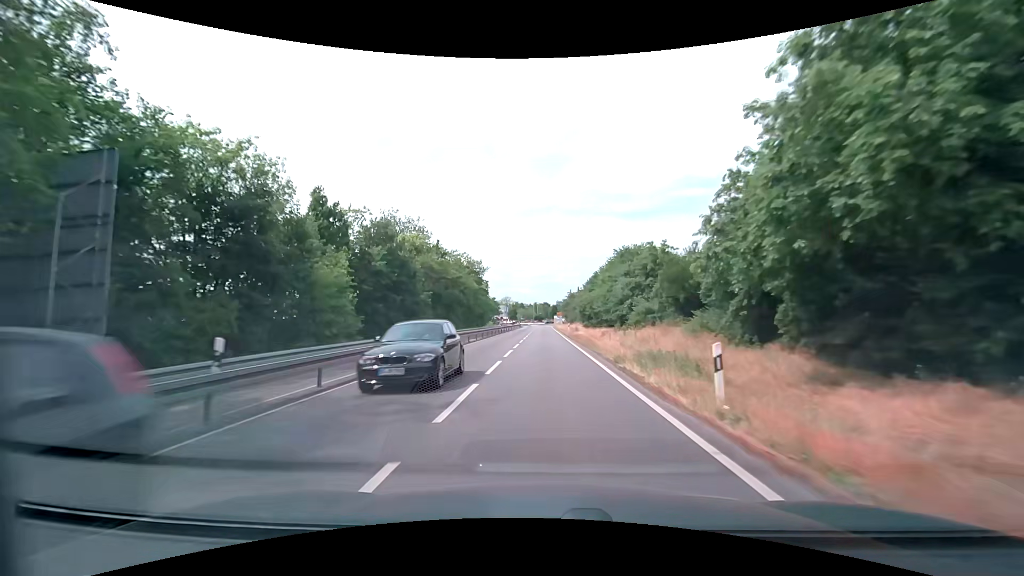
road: tertiary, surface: asphalt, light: Day
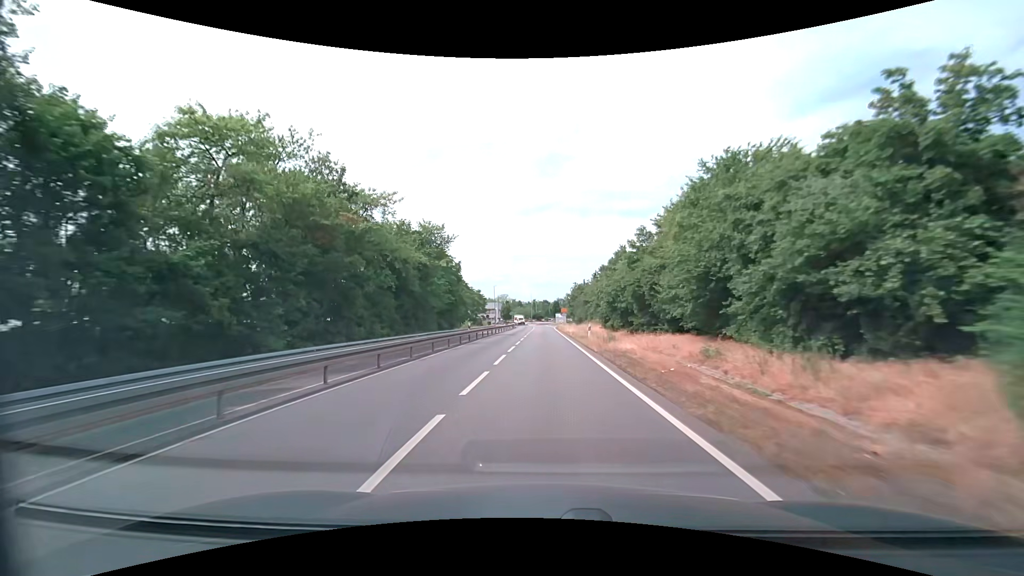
(+0.1, +27.6) m; 0°
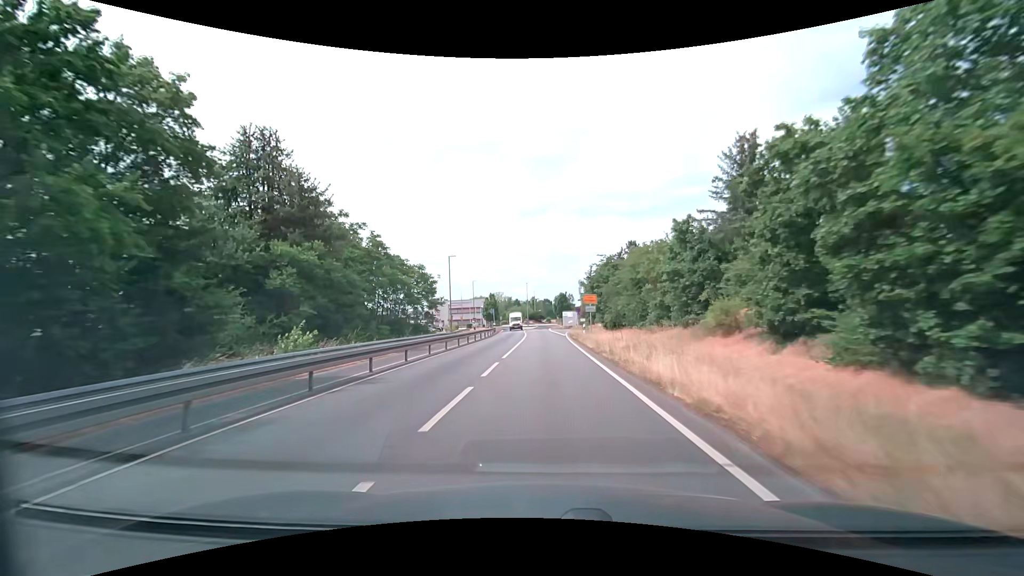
(+0.4, +44.8) m; 0°
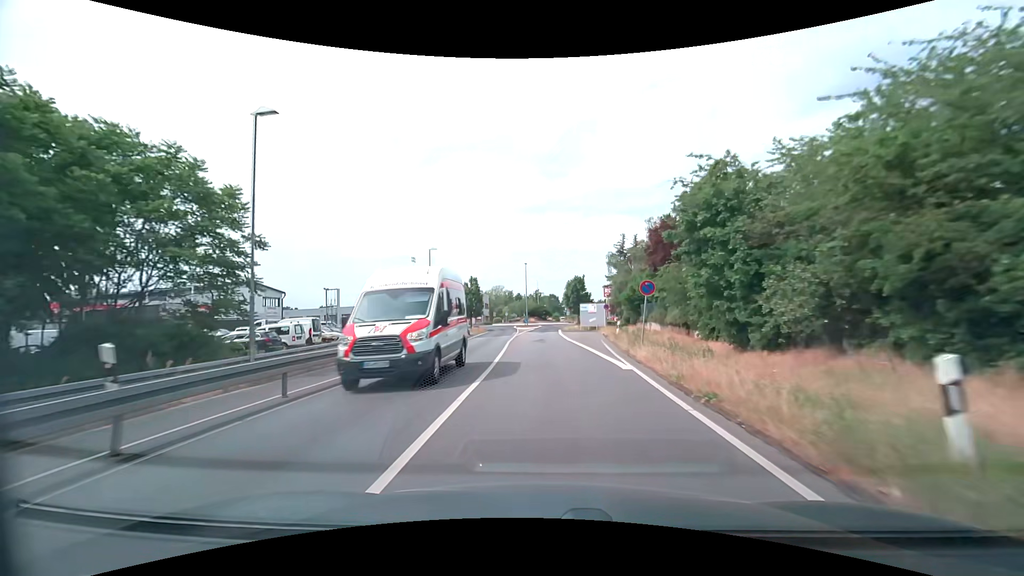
(-0.2, +33.3) m; -1°
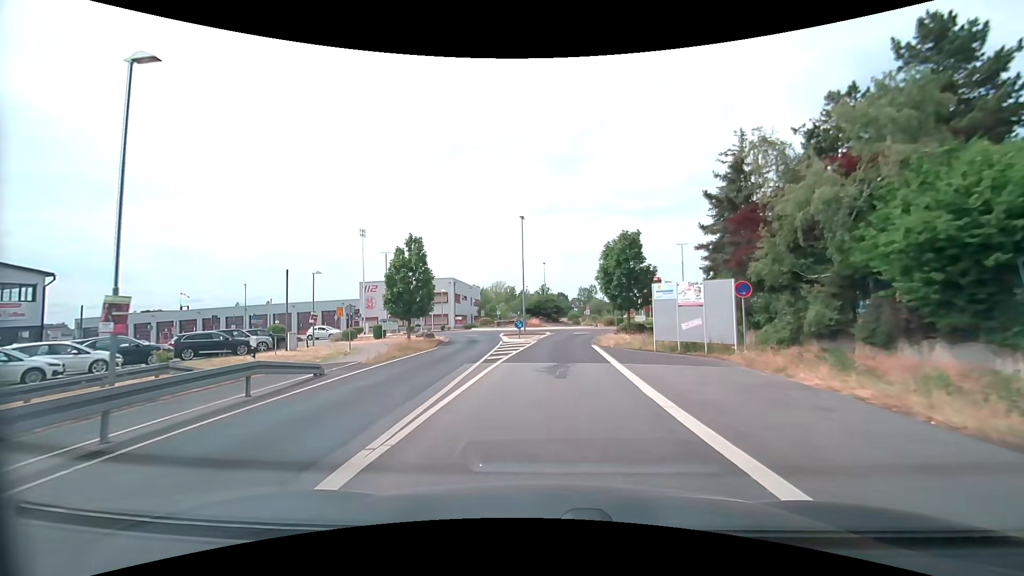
(-0.4, +34.7) m; -1°
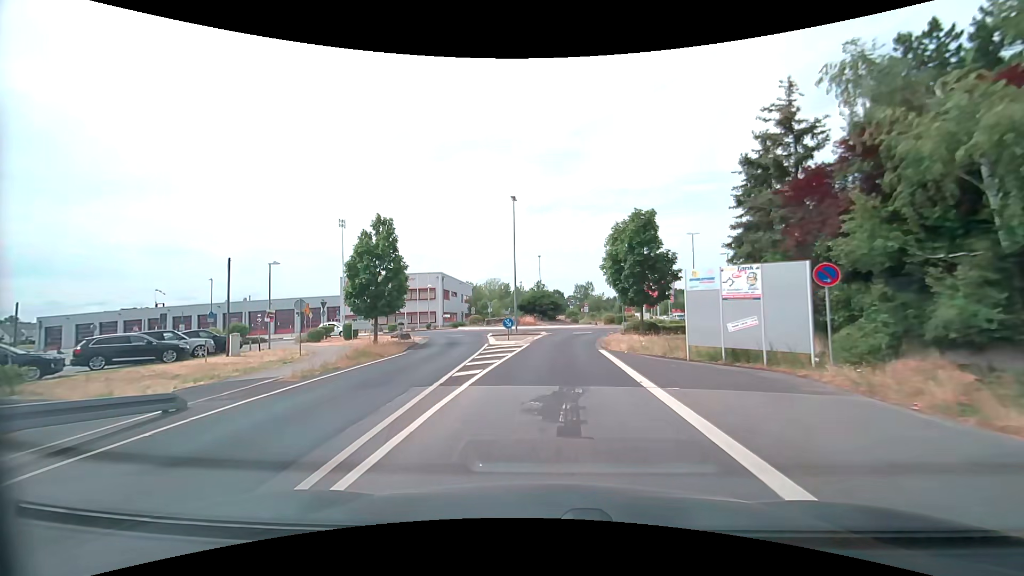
(+0.1, +5.8) m; 0°
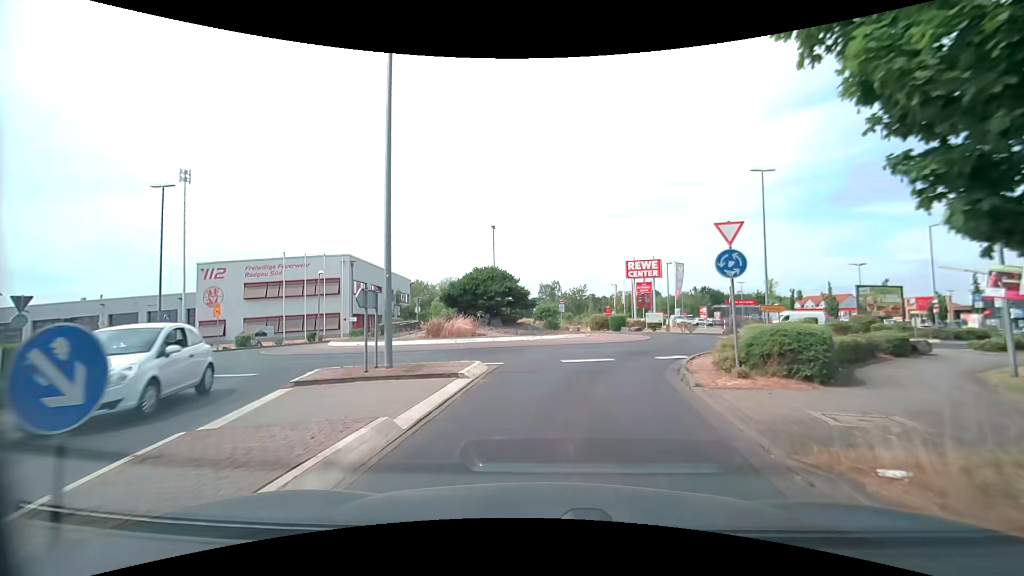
(+0.8, +23.3) m; +5°
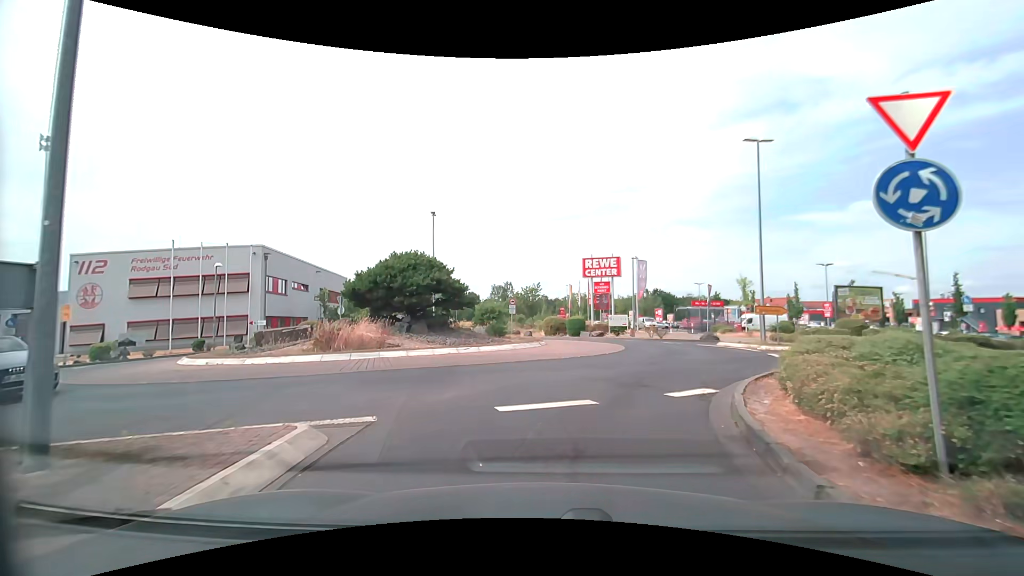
(+0.3, +6.3) m; +5°
(+1, +10) (+5, +19) (+4, +29) (-4, +35) (-14, +33) (-21, +27) (-31, +23) (-40, +21) (-50, +19) (-60, +18) m
